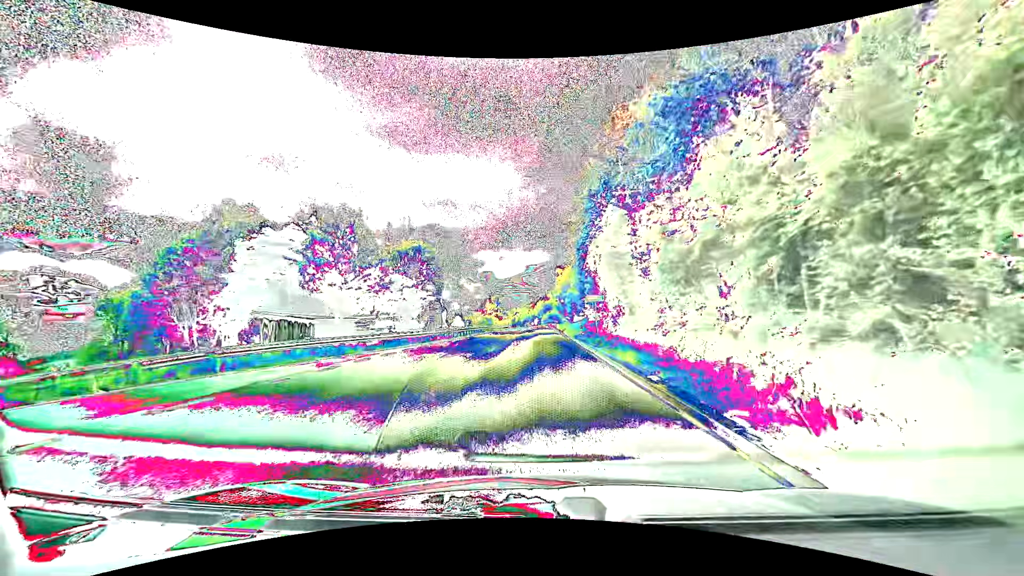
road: primary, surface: asphalt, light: Day
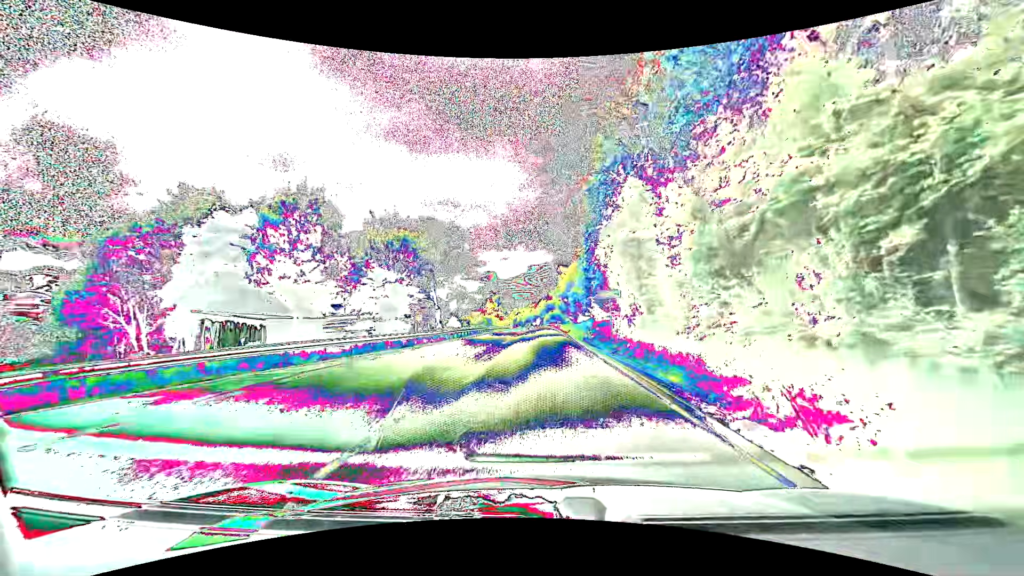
(0.0, +5.1) m; -1°
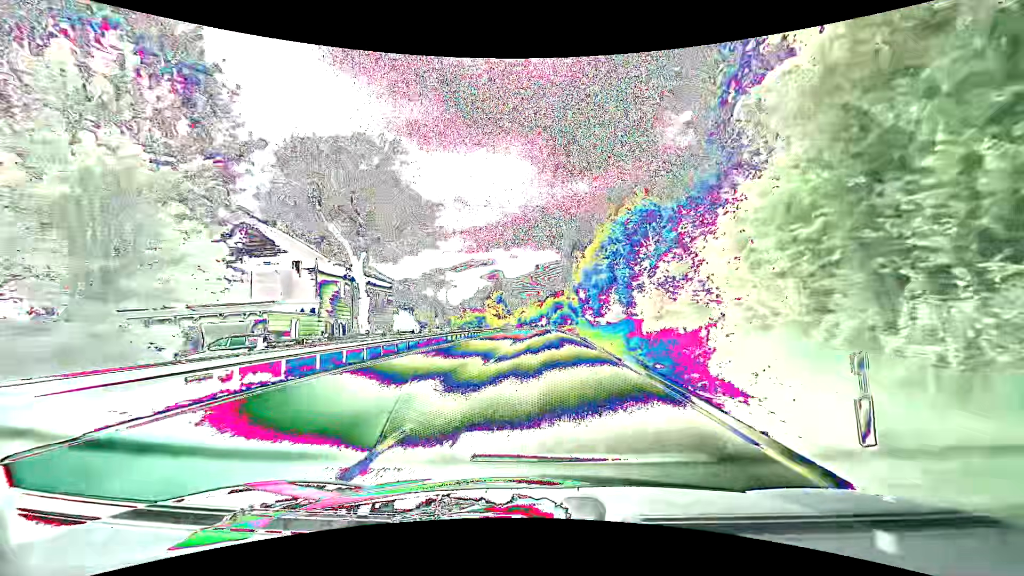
(-0.1, +25.1) m; -1°
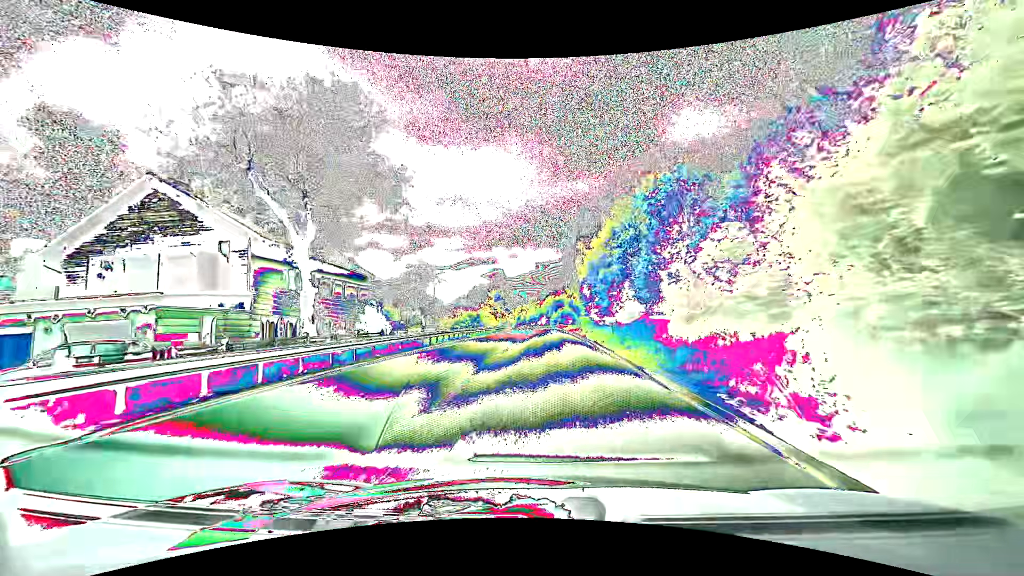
(0.0, +7.4) m; 0°
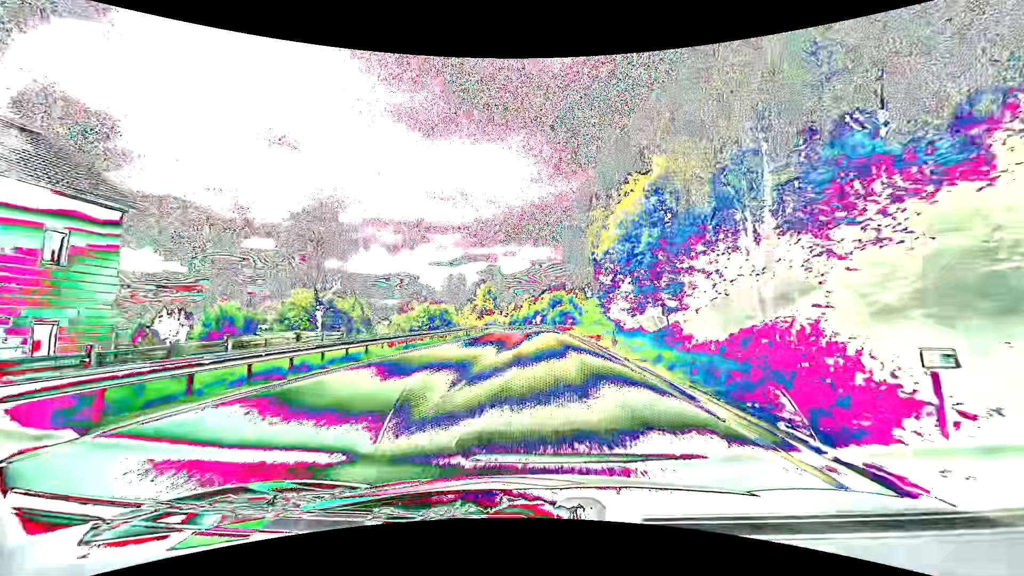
(+0.2, +24.8) m; +1°
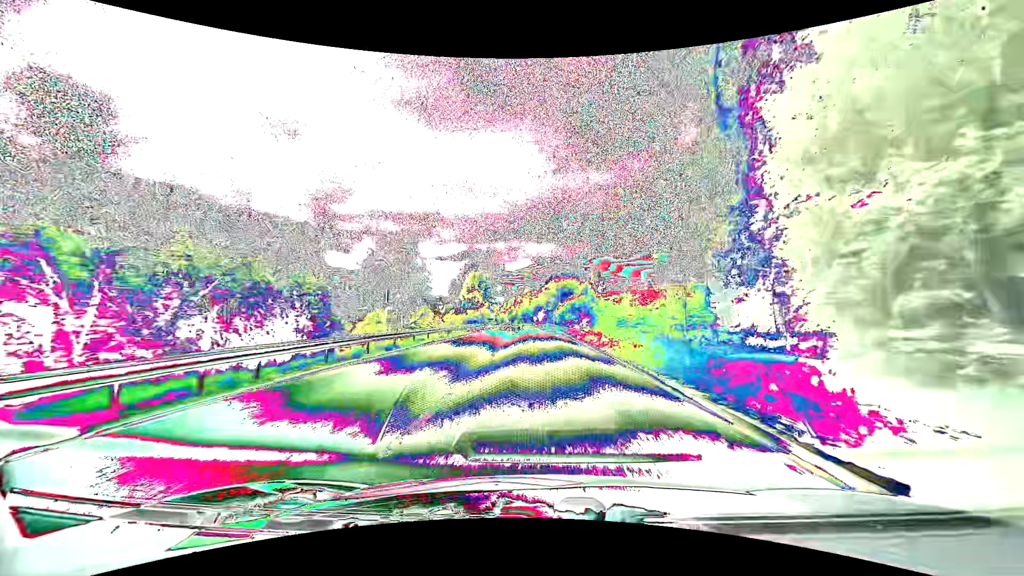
(0.0, +38.7) m; 0°
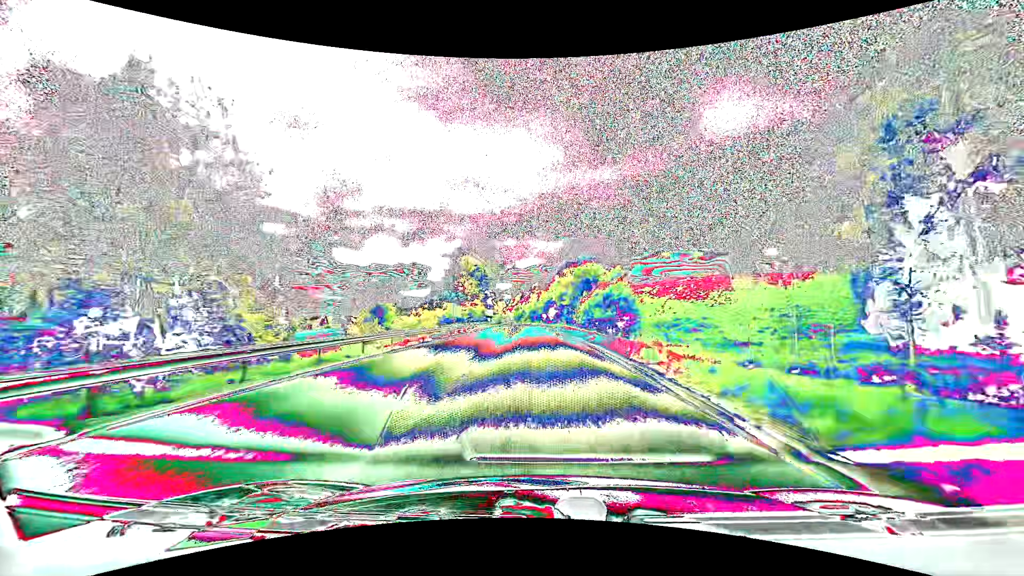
(-0.3, +32.8) m; -1°
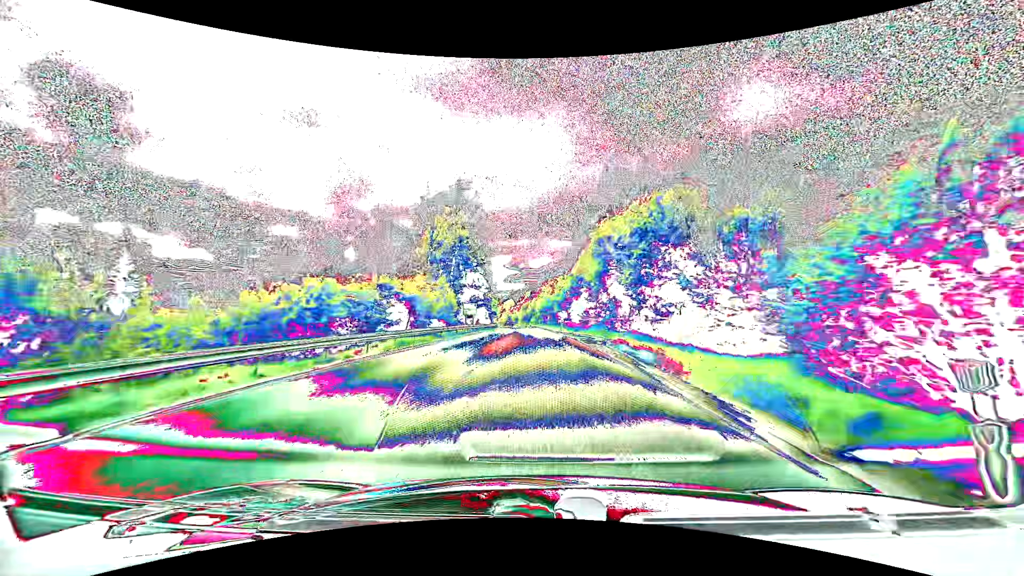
(-0.6, +48.4) m; -1°
(0, +10) (0, +20) (0, +30) (0, +40) (-1, +50) (-1, +60) (-1, +70) (-2, +80) (-2, +90) (-2, +100) m
